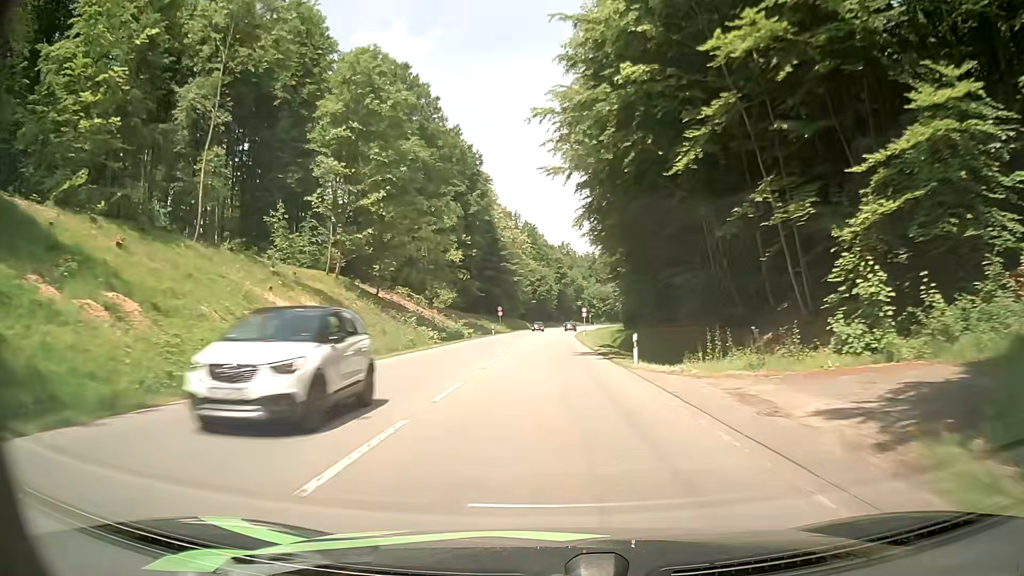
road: secondary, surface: asphalt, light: Day
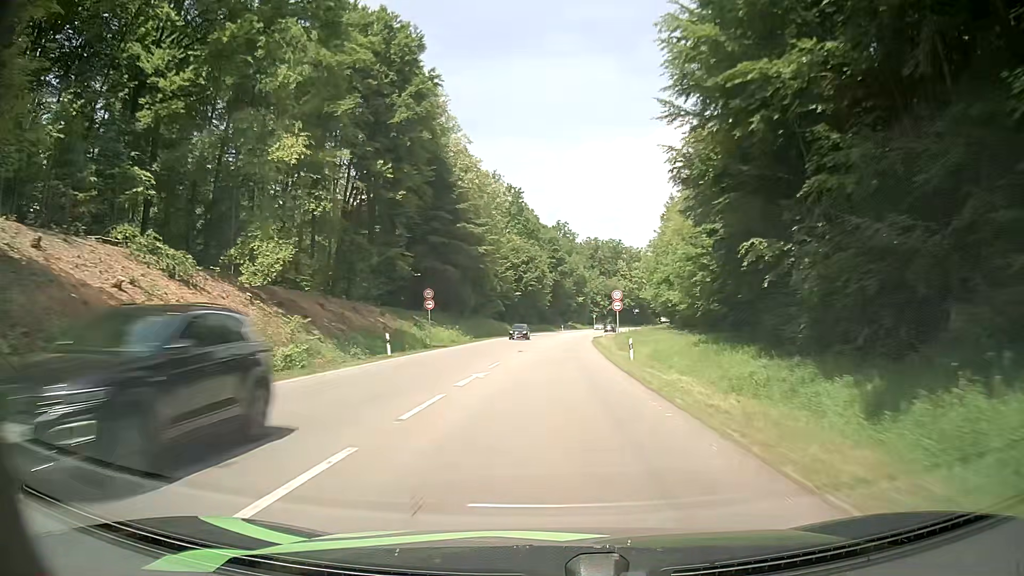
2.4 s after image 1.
(0.0, +49.9) m; +1°
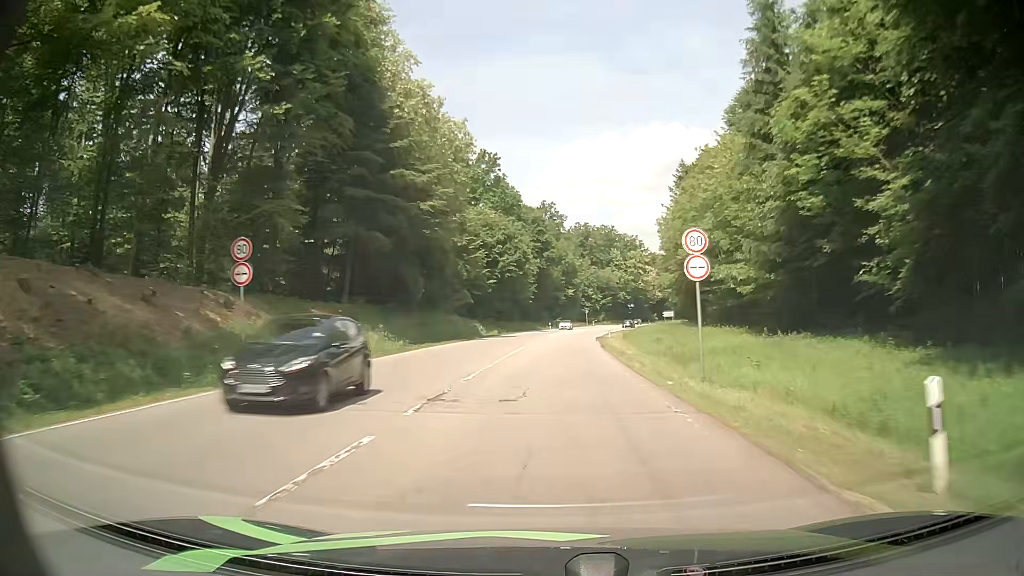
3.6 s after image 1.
(+0.1, +24.4) m; +1°
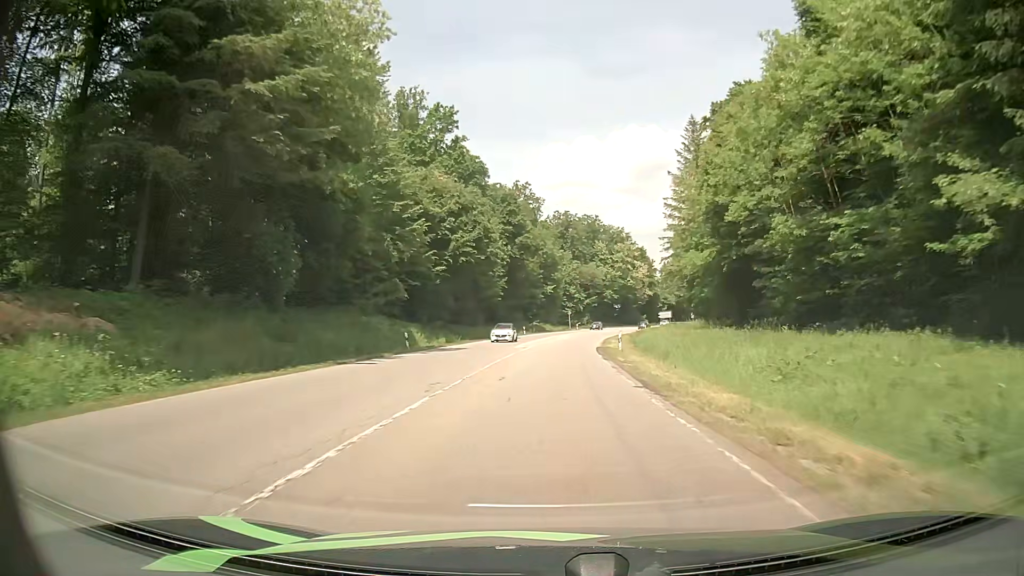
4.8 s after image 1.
(+0.3, +24.1) m; +2°
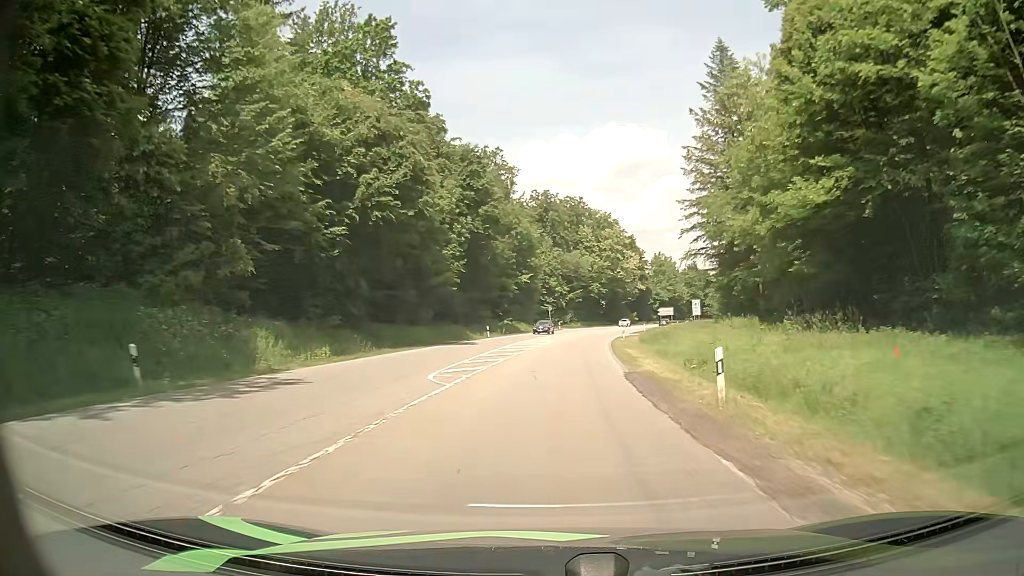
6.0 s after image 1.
(+0.3, +23.8) m; +1°
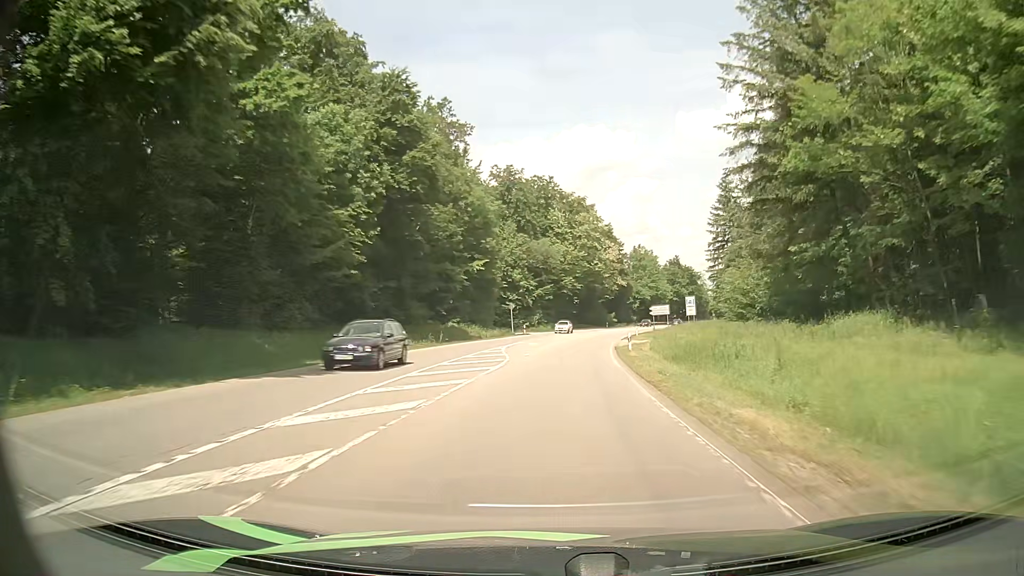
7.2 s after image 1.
(+0.6, +23.5) m; +3°
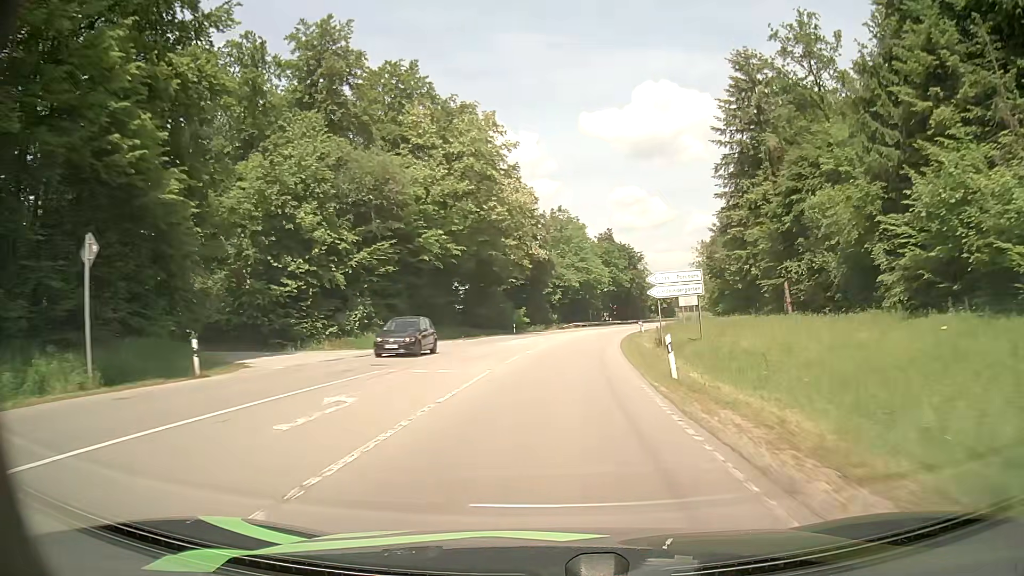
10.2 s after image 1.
(+4.3, +57.6) m; +8°
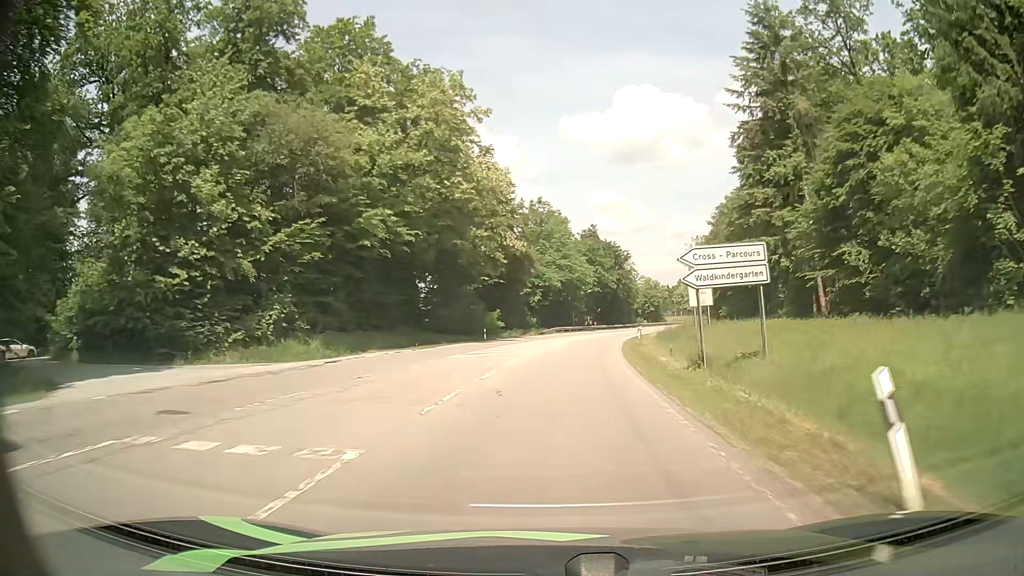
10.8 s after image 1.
(+0.2, +11.5) m; +2°
(0, +10) (+1, +20) (+1, +30) (+2, +40) (+3, +50) (+5, +60) (+7, +70) (+9, +79) (+12, +89) (+14, +99) m
